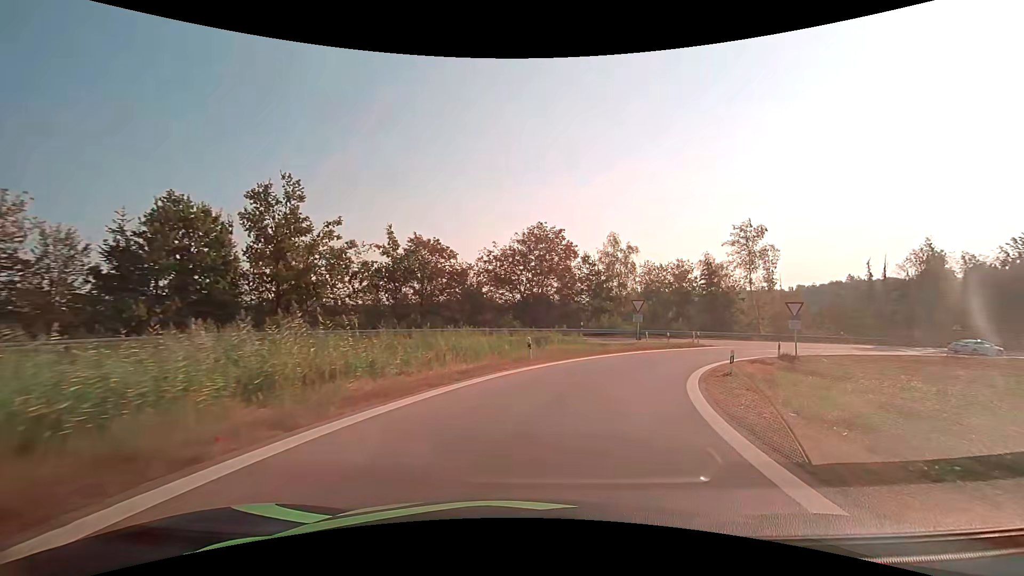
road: motorway_link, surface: asphalt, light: Day
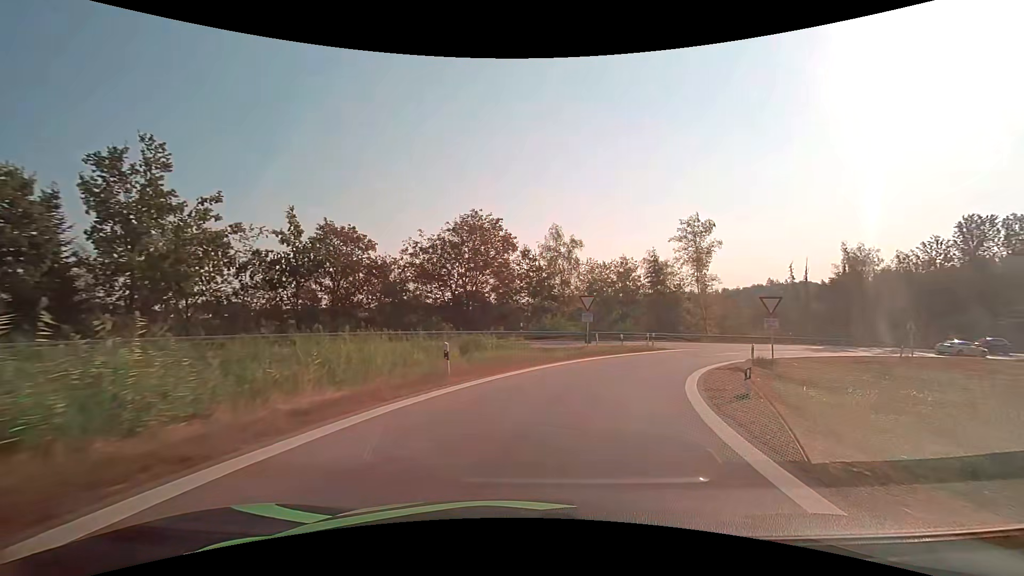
(+0.4, +6.3) m; +7°
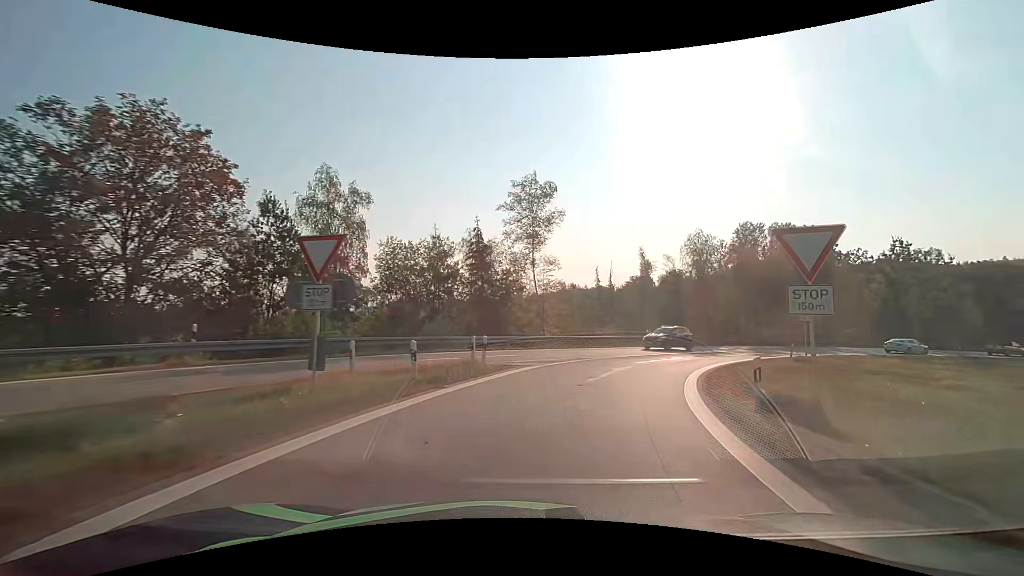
(+3.3, +18.4) m; +21°
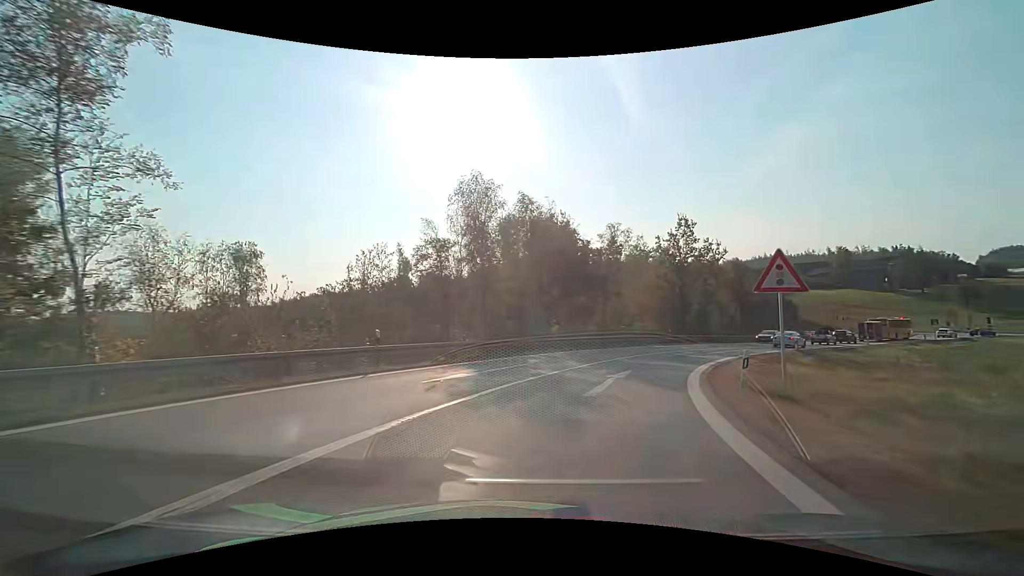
(+5.6, +23.7) m; +27°
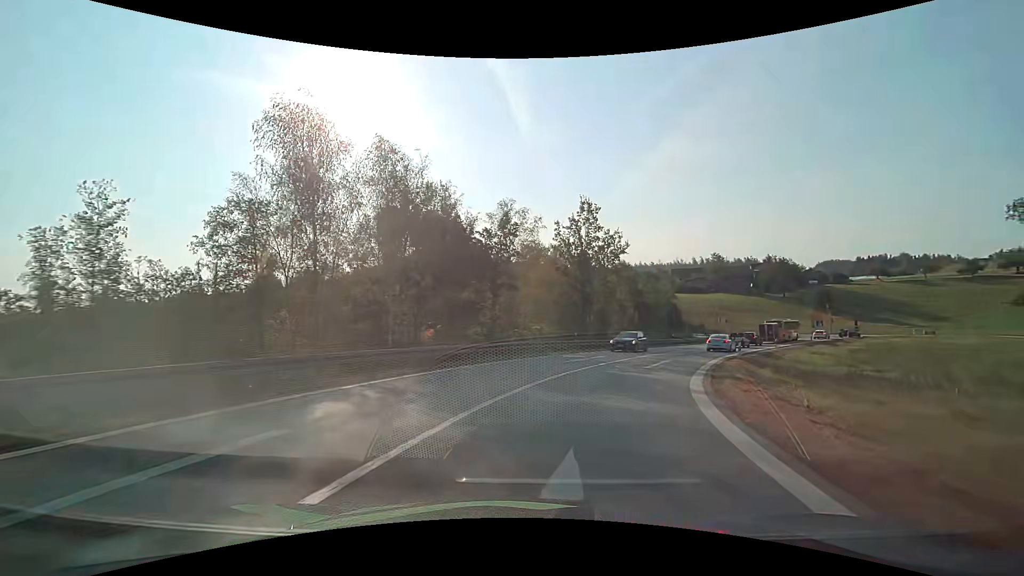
(+1.2, +11.3) m; +12°
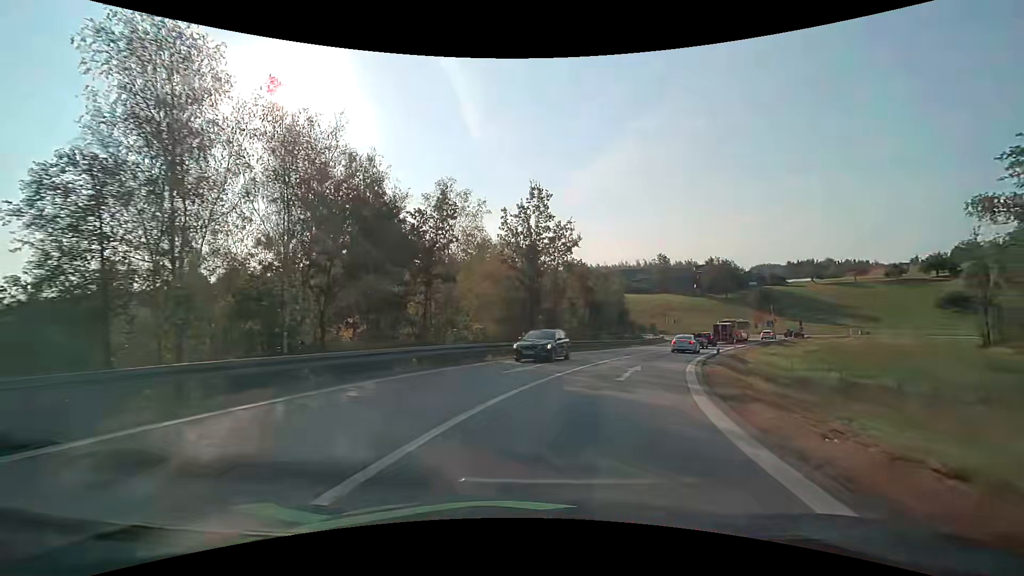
(+0.3, +5.4) m; +6°
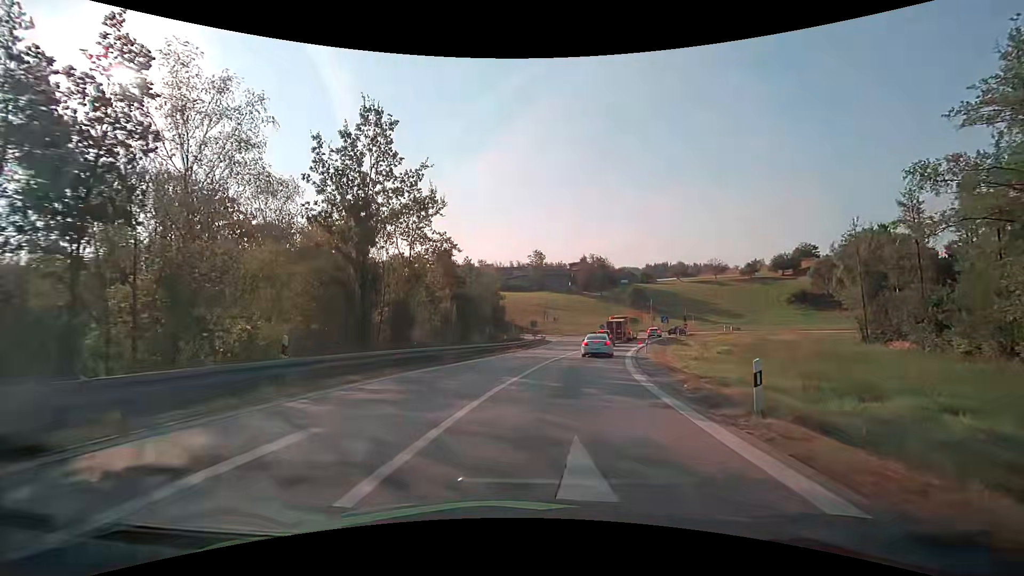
(+2.0, +14.8) m; +14°
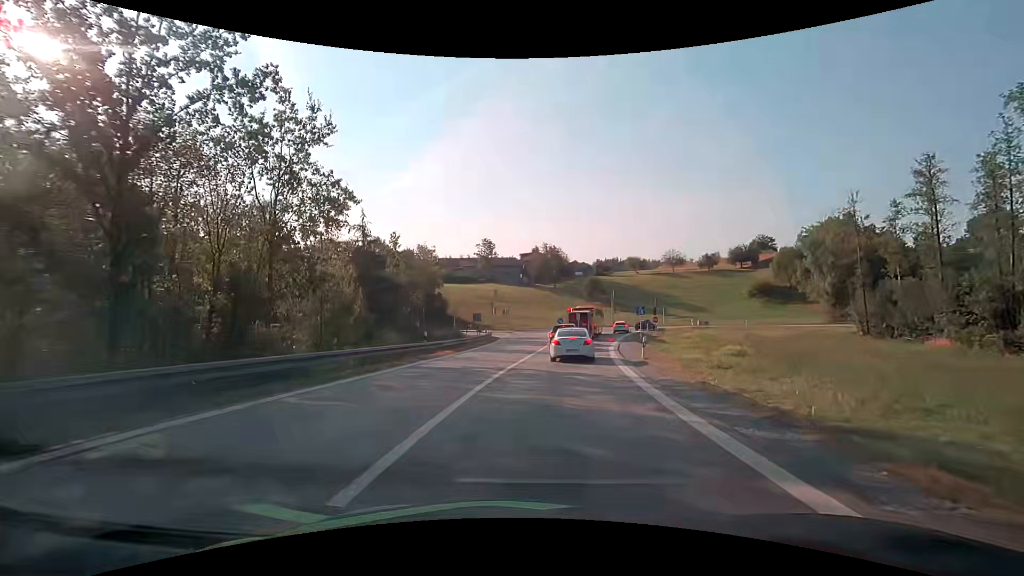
(+0.7, +12.9) m; +5°
